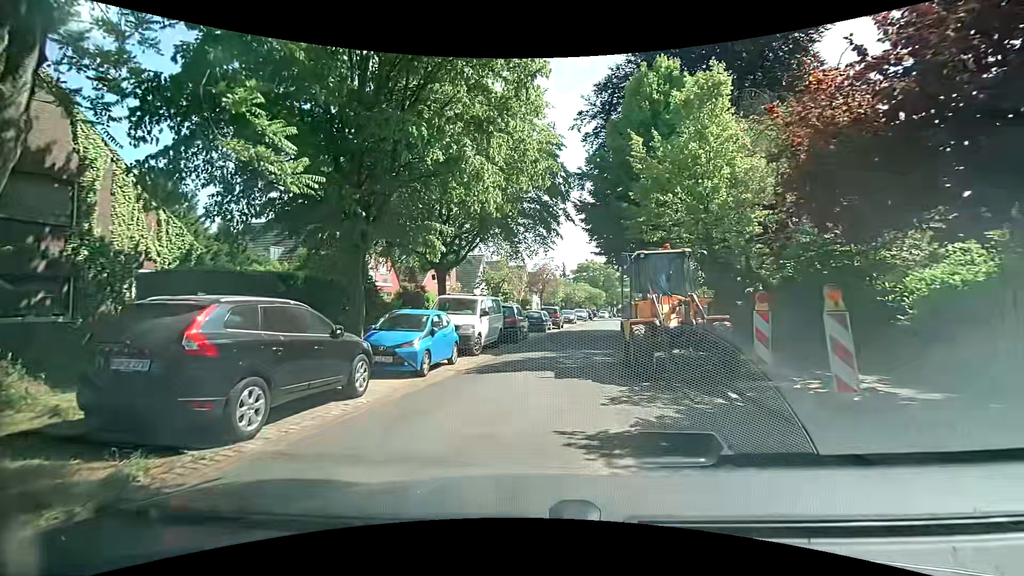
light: Day
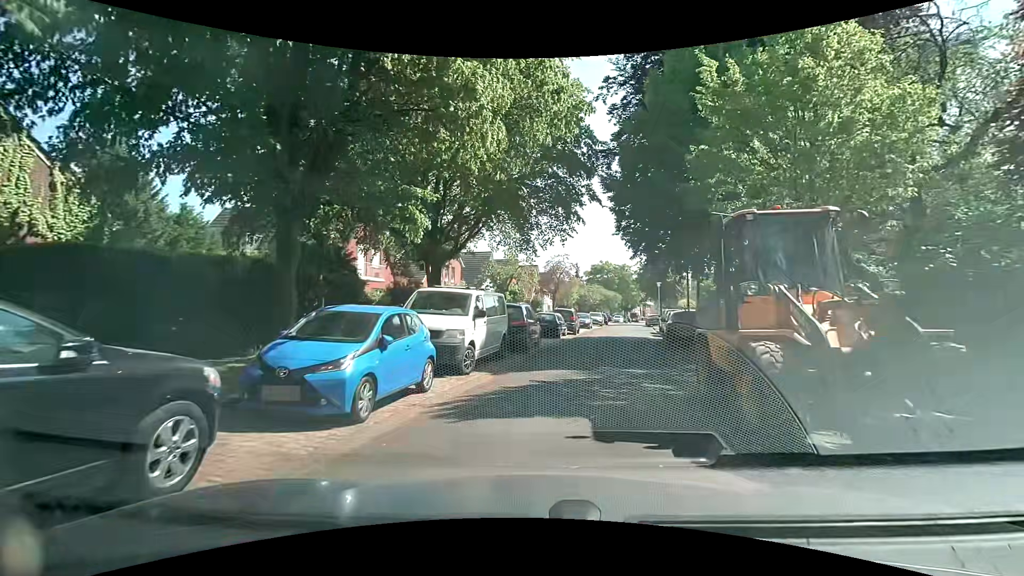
(-0.1, +4.9) m; -2°
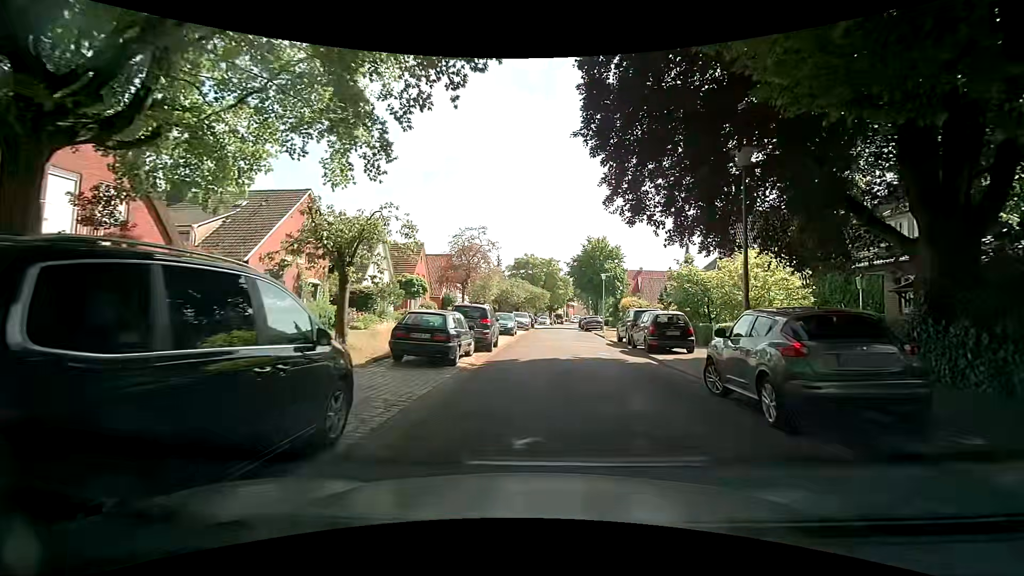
(+1.3, +15.2) m; +8°
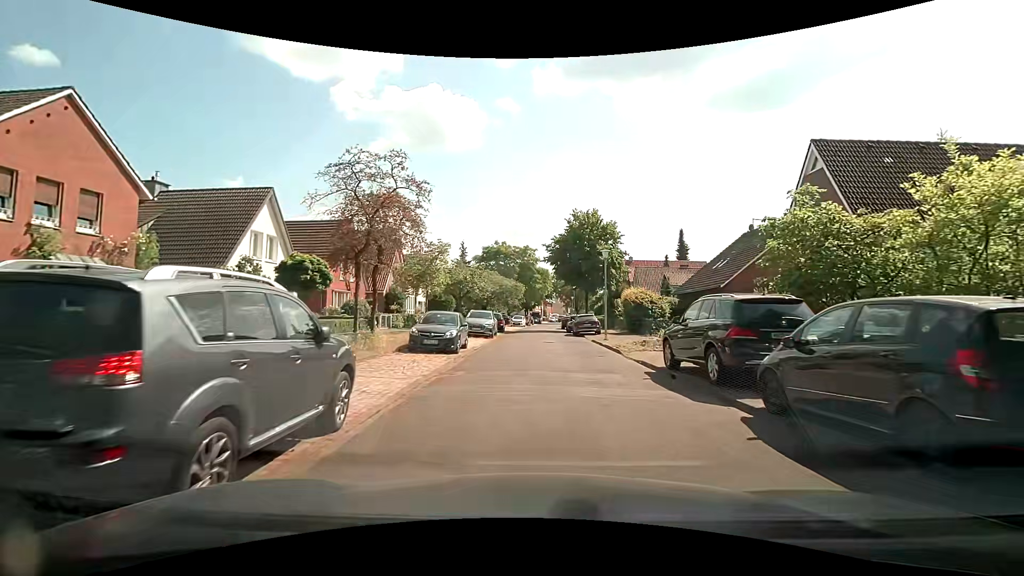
(+0.7, +14.8) m; +4°
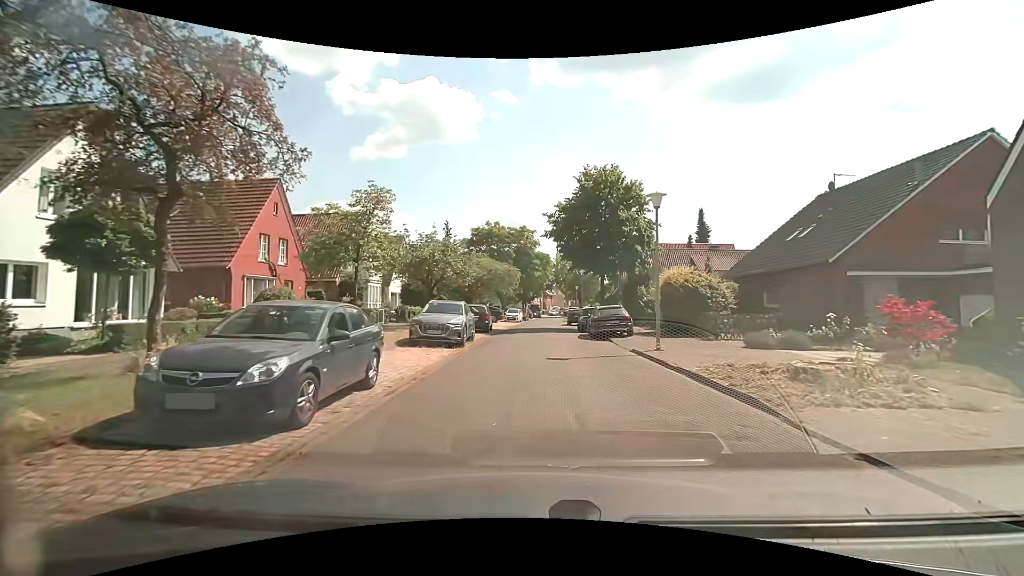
(+0.1, +11.9) m; +1°
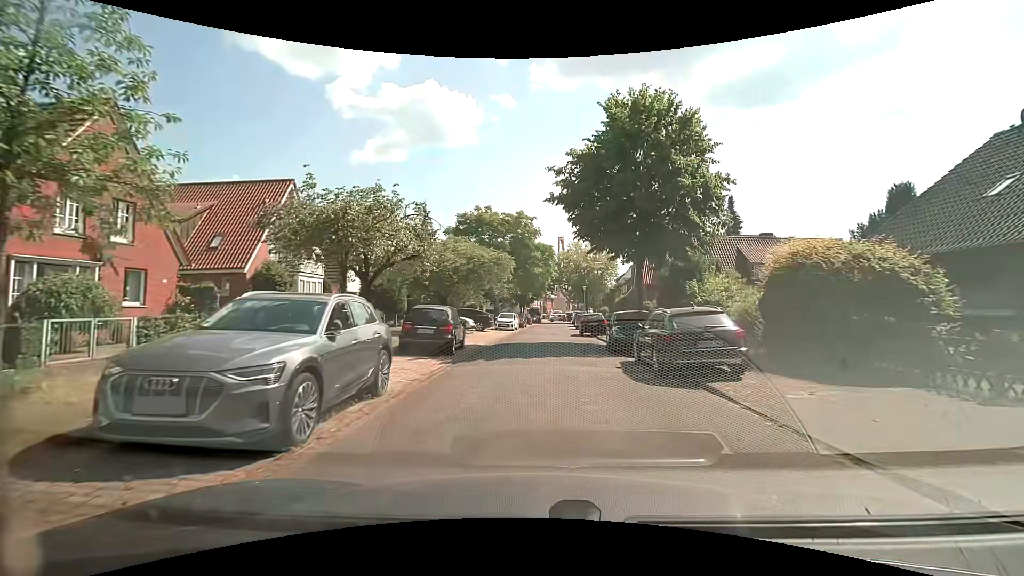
(-0.1, +12.4) m; -1°
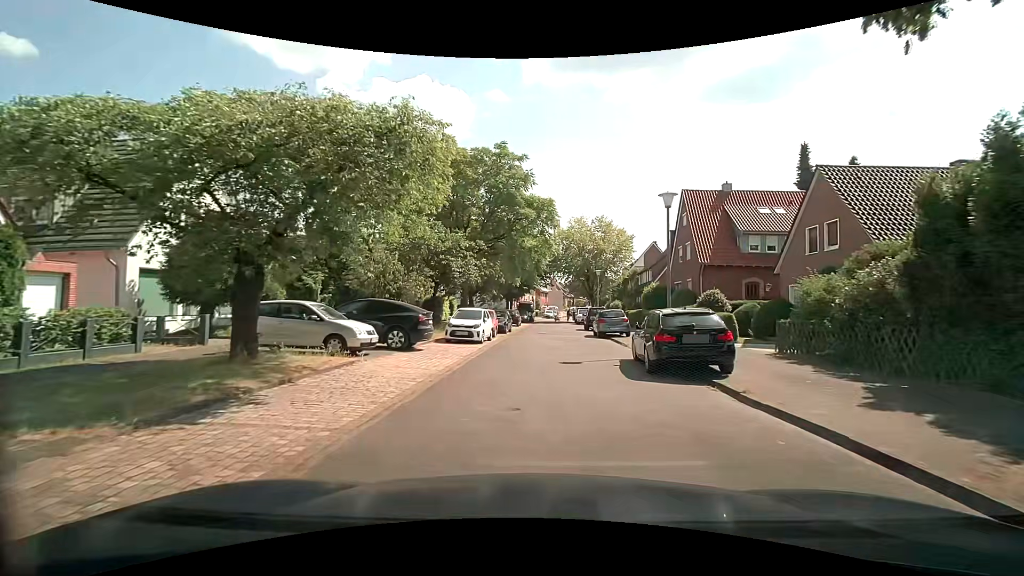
(+0.2, +20.7) m; +1°
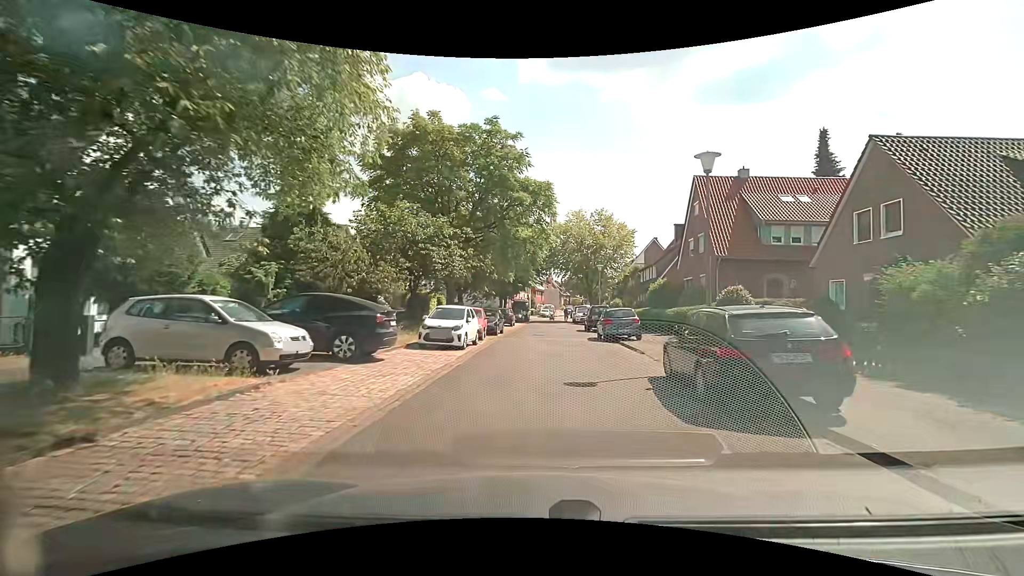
(0.0, +4.0) m; 0°
